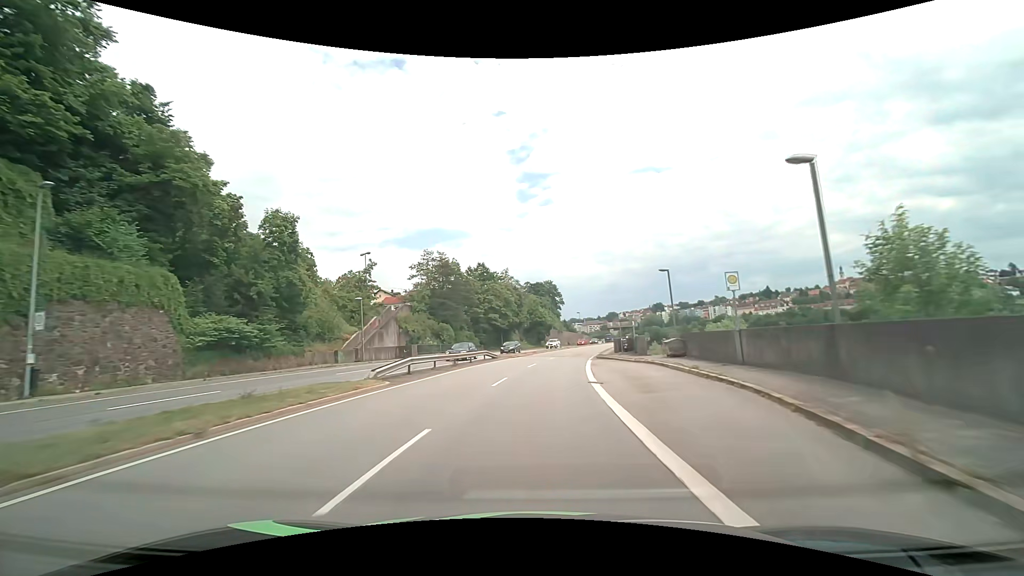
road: primary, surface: asphalt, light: Day
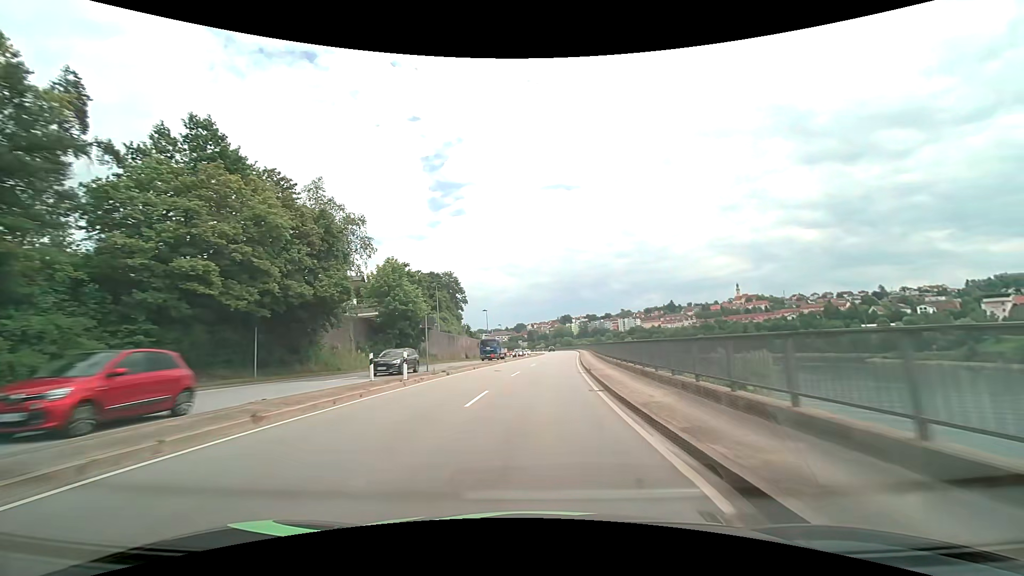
(+4.9, +51.8) m; +11°
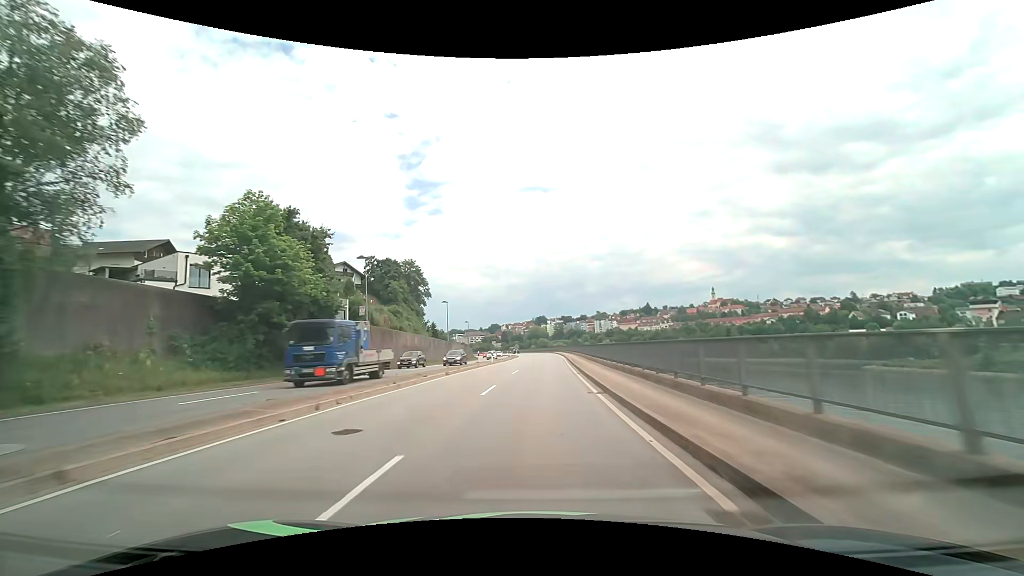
(+0.5, +21.0) m; +3°
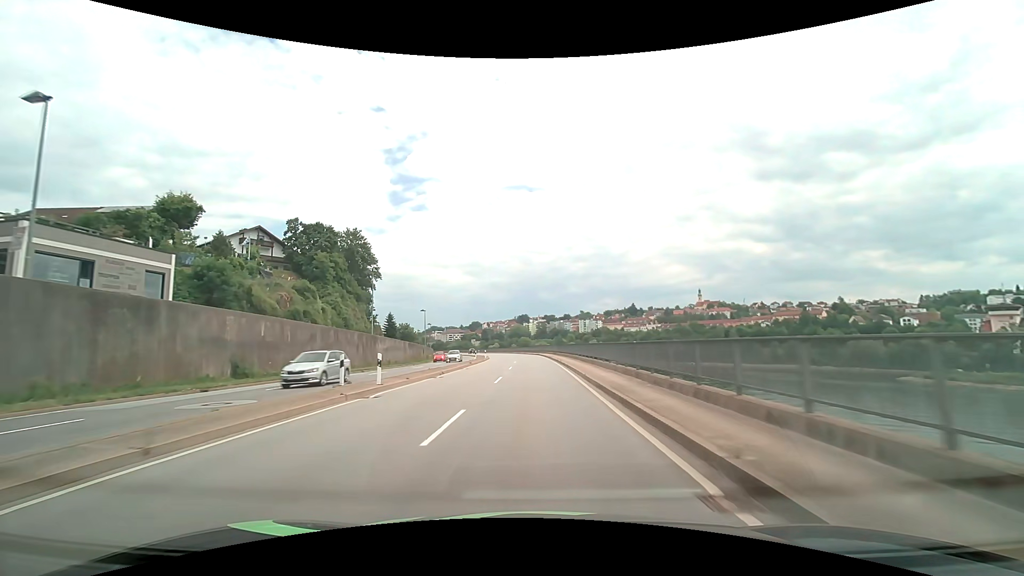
(+0.7, +31.5) m; +2°
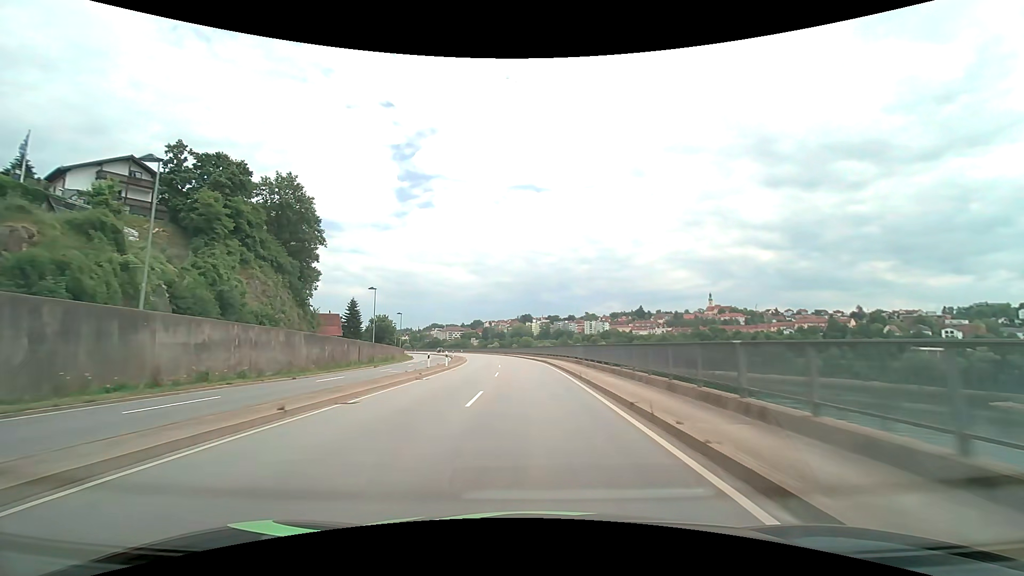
(+0.1, +31.6) m; 0°
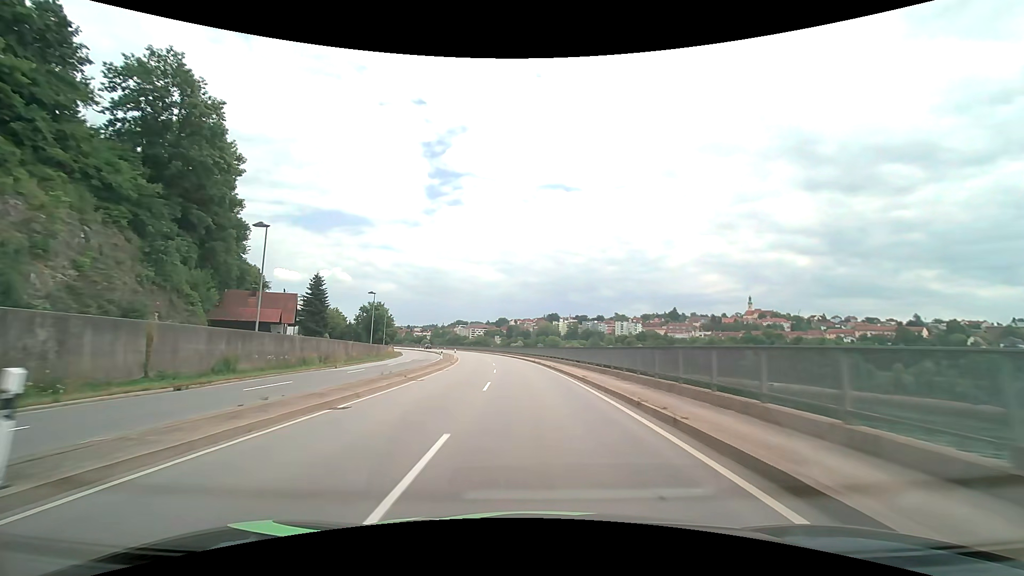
(-0.7, +31.6) m; -3°
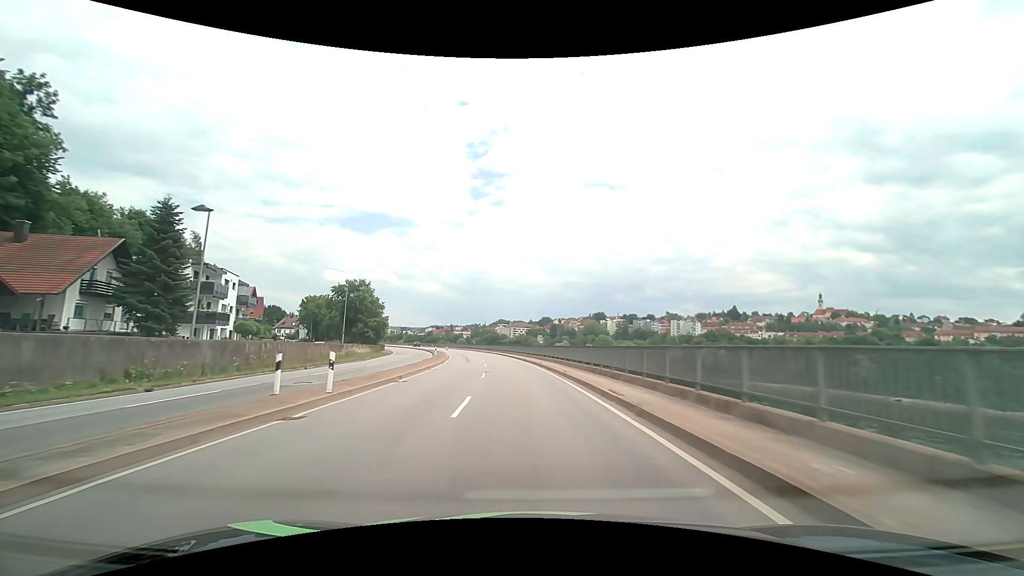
(-1.7, +42.4) m; -5°
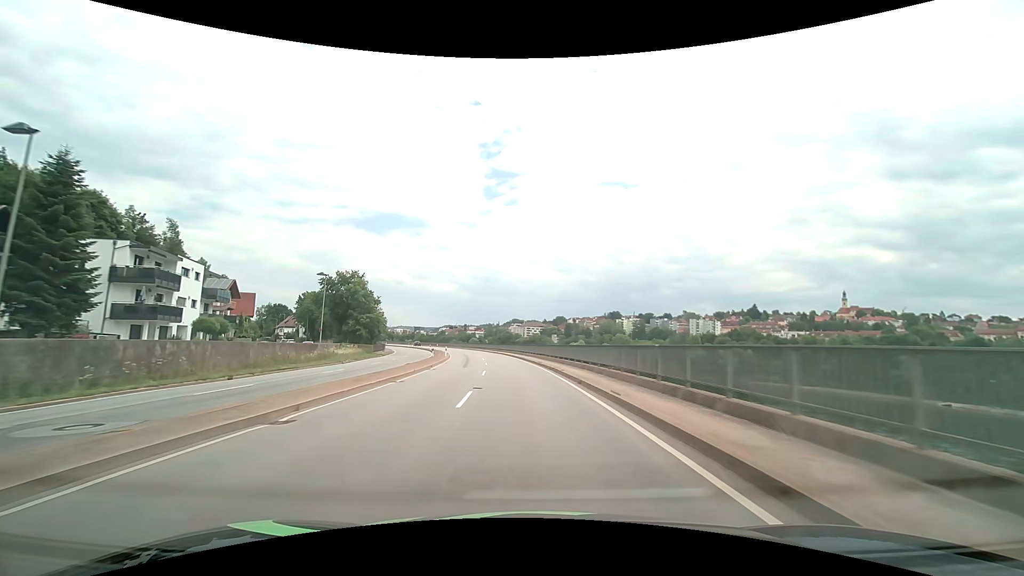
(-0.2, +10.7) m; -2°
(0, +10) (-1, +20) (-1, +30) (-2, +40) (-3, +50) (-5, +60) (-6, +70) (-8, +79) (-10, +89) (-13, +99) m
